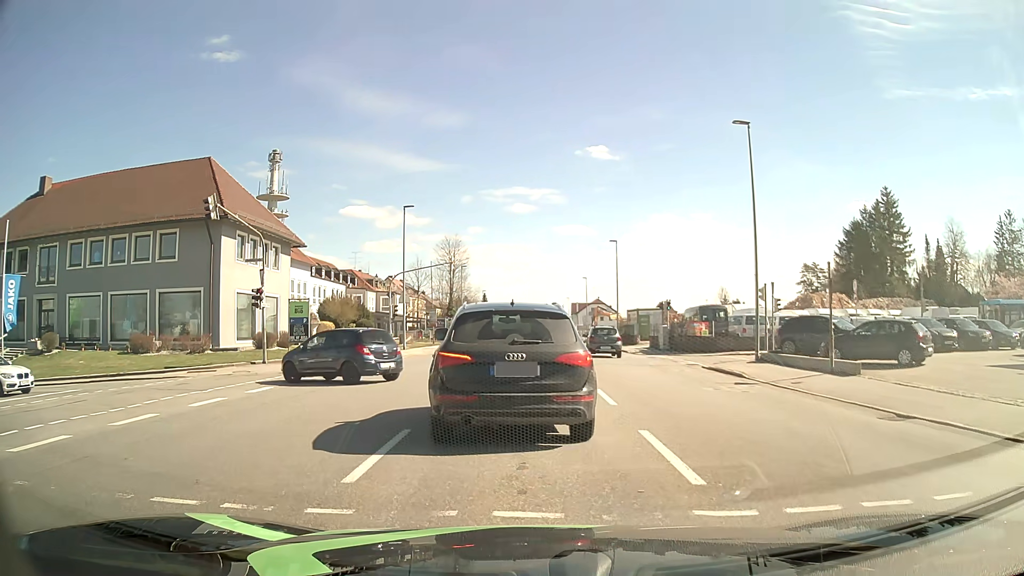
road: tertiary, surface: asphalt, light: Day
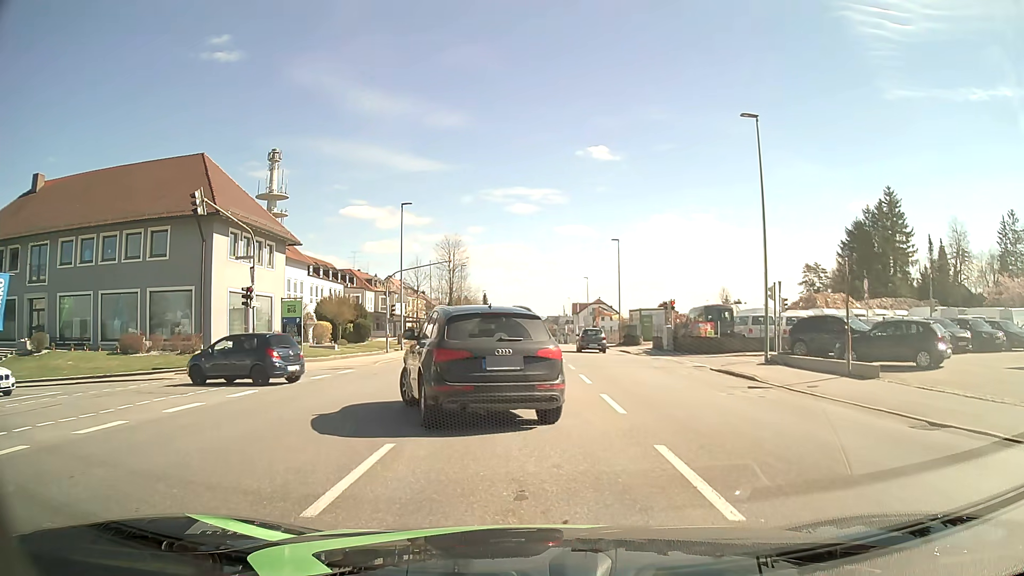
(0.0, +1.3) m; +1°
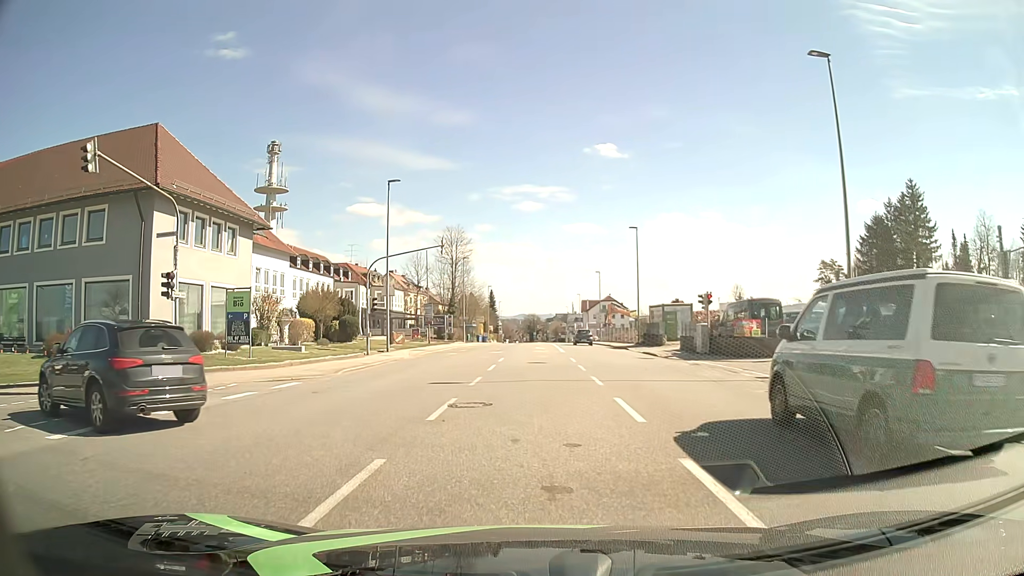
(-0.2, +7.3) m; -2°
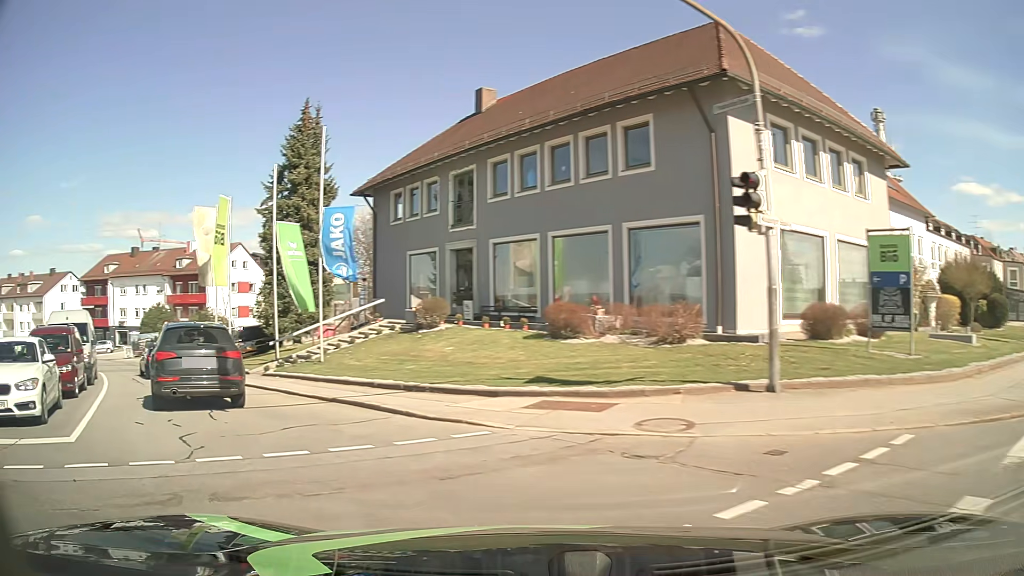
(-4.2, +10.7) m; -54°
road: residential
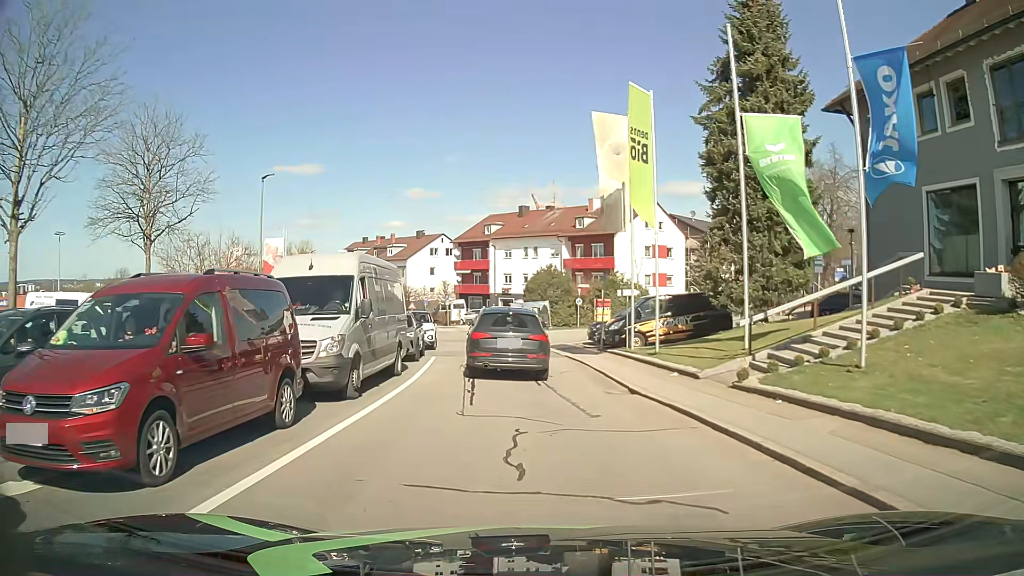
(-4.9, +11.1) m; -35°
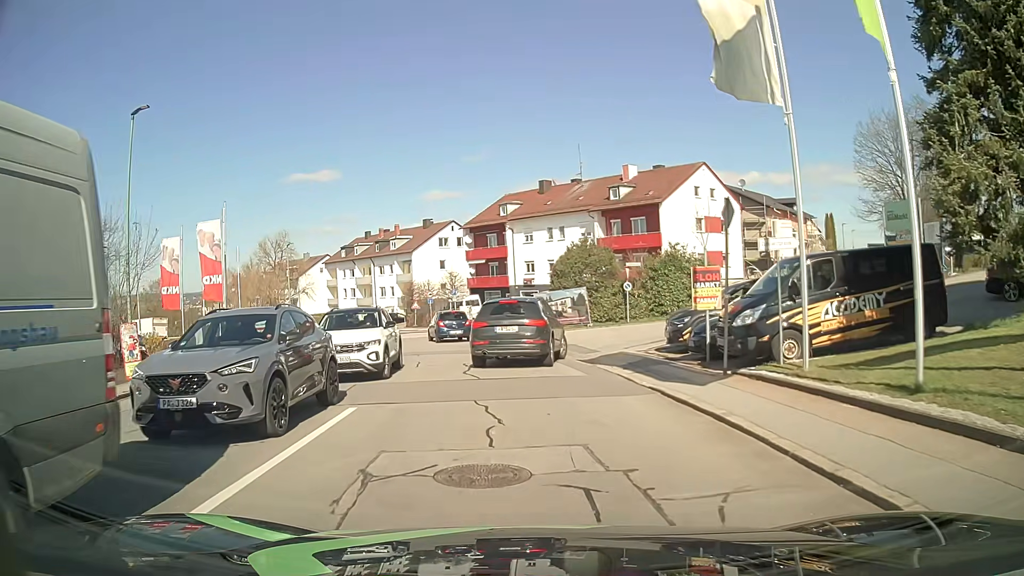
(-0.1, +13.1) m; -1°
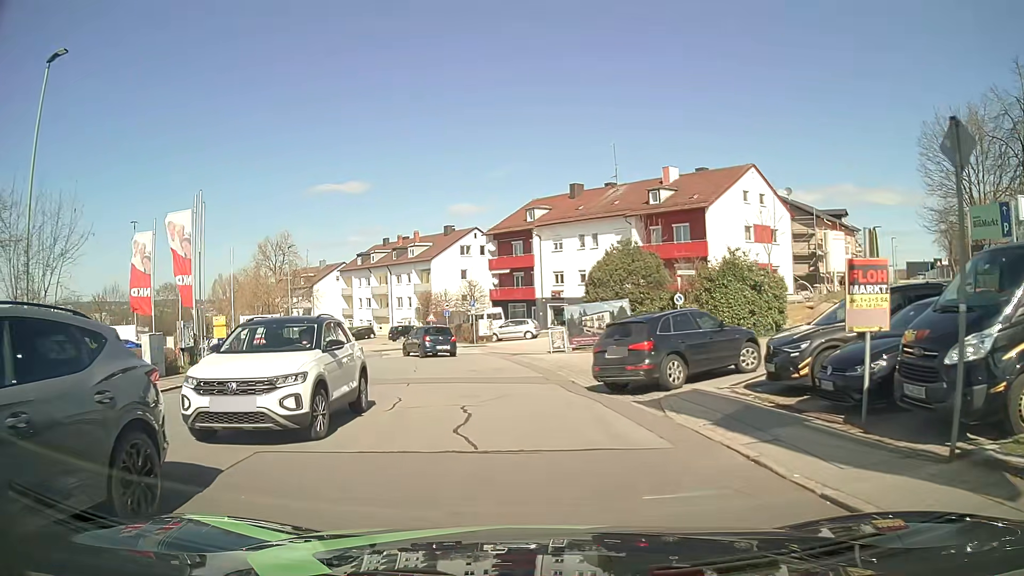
(-0.2, +5.9) m; -3°
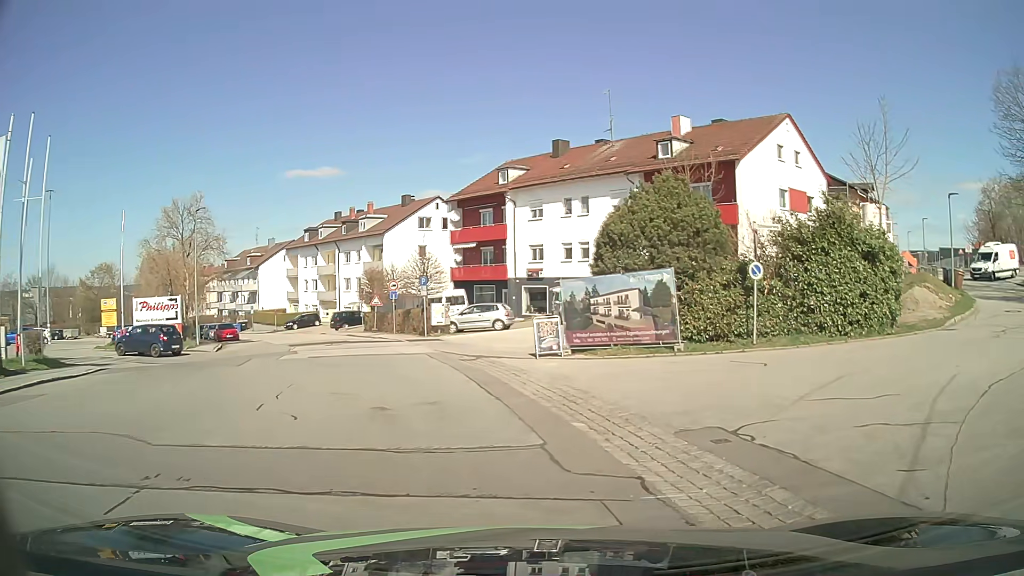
(-0.2, +11.3) m; +5°
